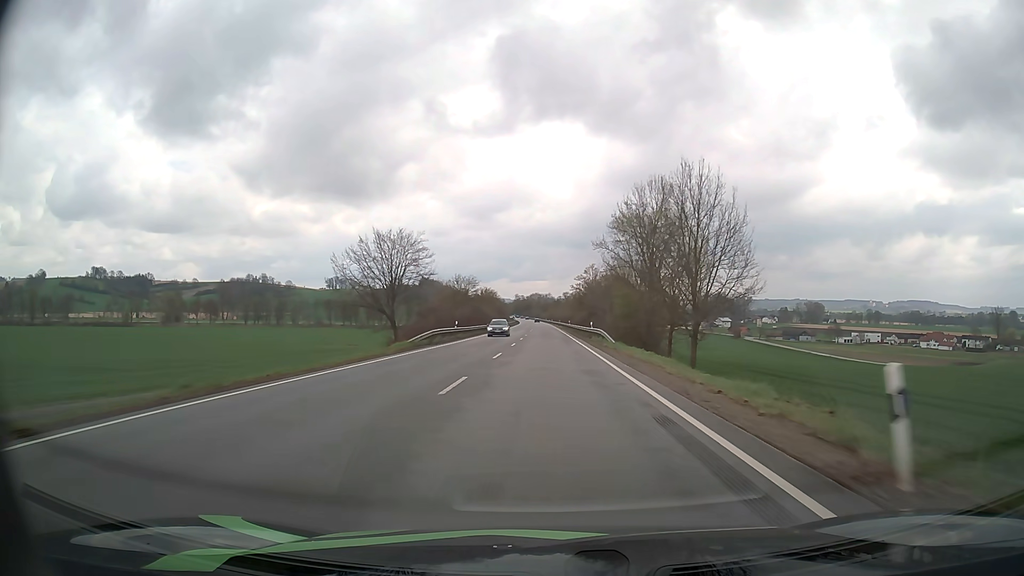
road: primary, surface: asphalt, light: Day
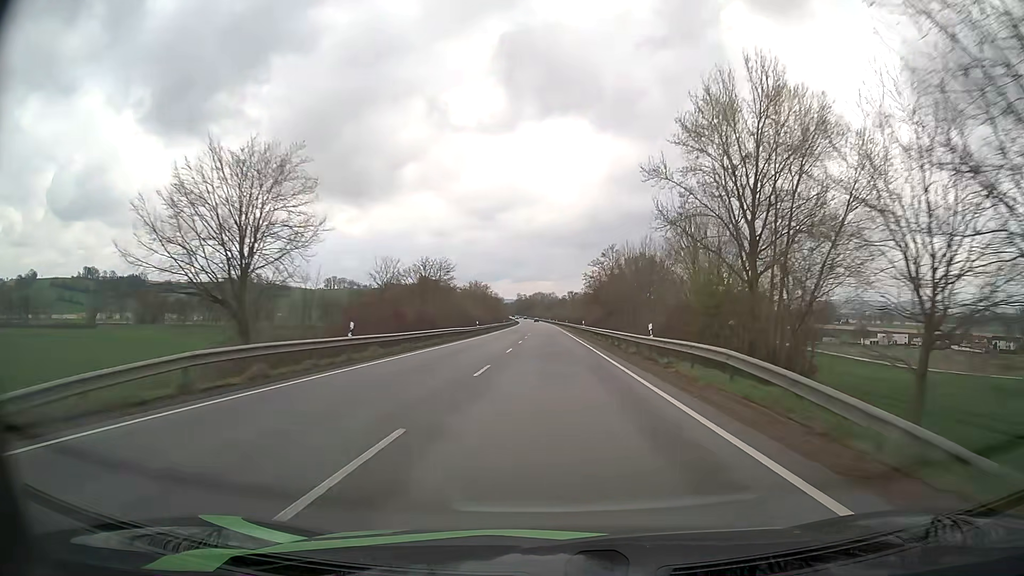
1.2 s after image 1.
(-0.1, +31.9) m; 0°
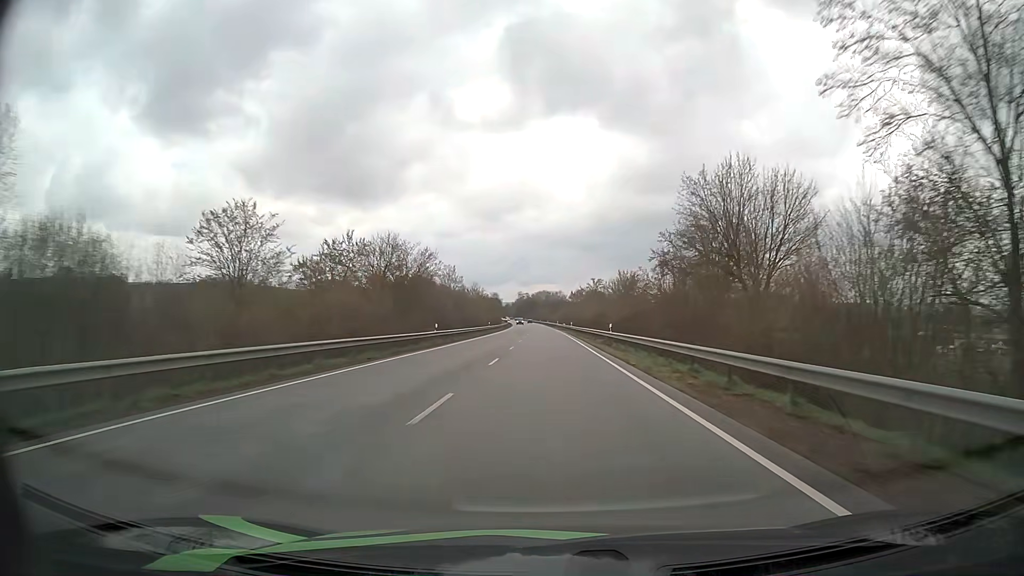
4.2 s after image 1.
(-0.1, +79.7) m; -1°
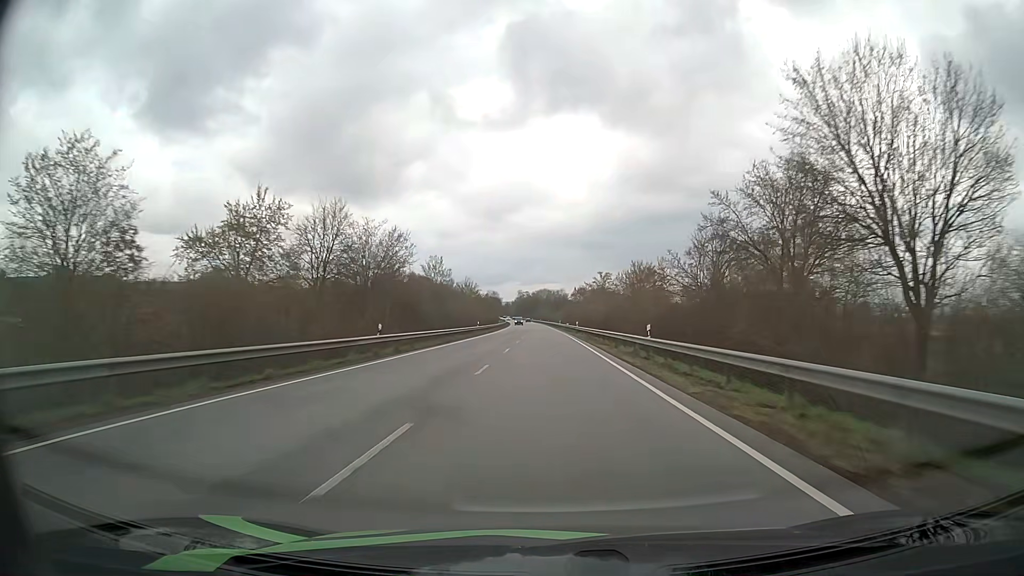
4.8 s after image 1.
(0.0, +15.9) m; 0°
(0, +10) (0, +20) (0, +30) (0, +40) (0, +50) (-1, +60) (-1, +70) (-1, +80) (-1, +90) (-1, +100) m
